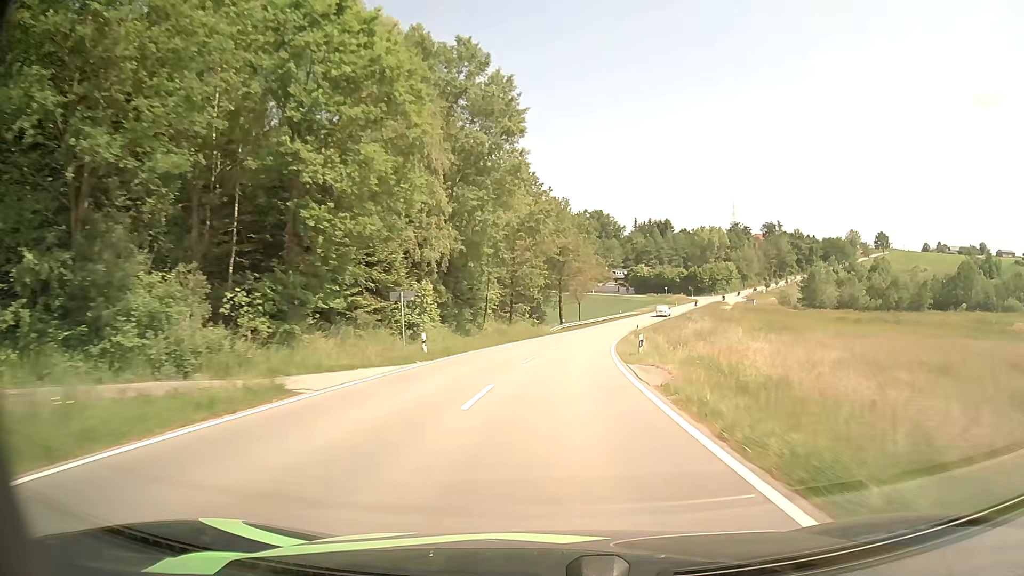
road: tertiary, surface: asphalt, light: Day
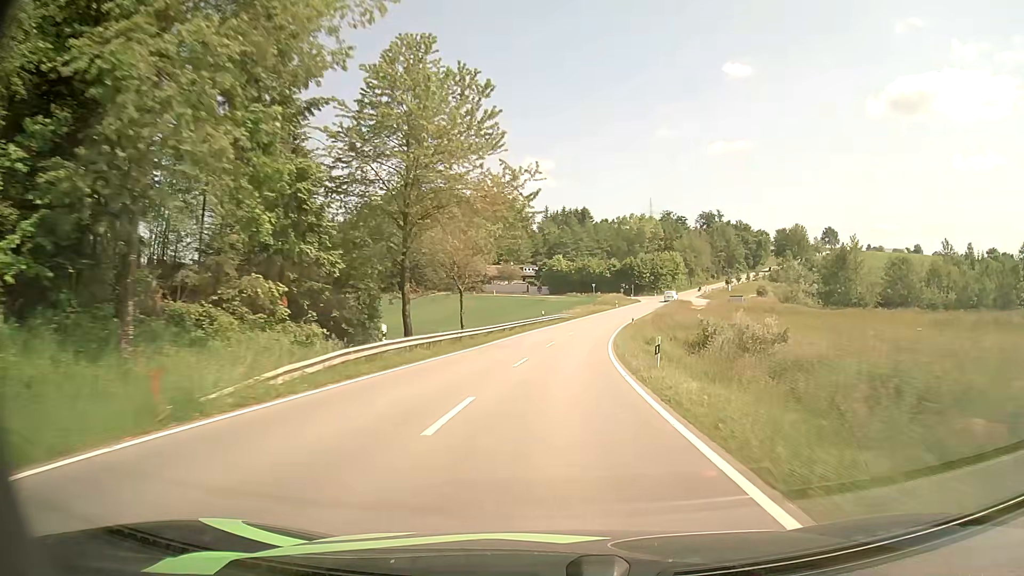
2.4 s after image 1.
(+3.7, +50.9) m; +8°
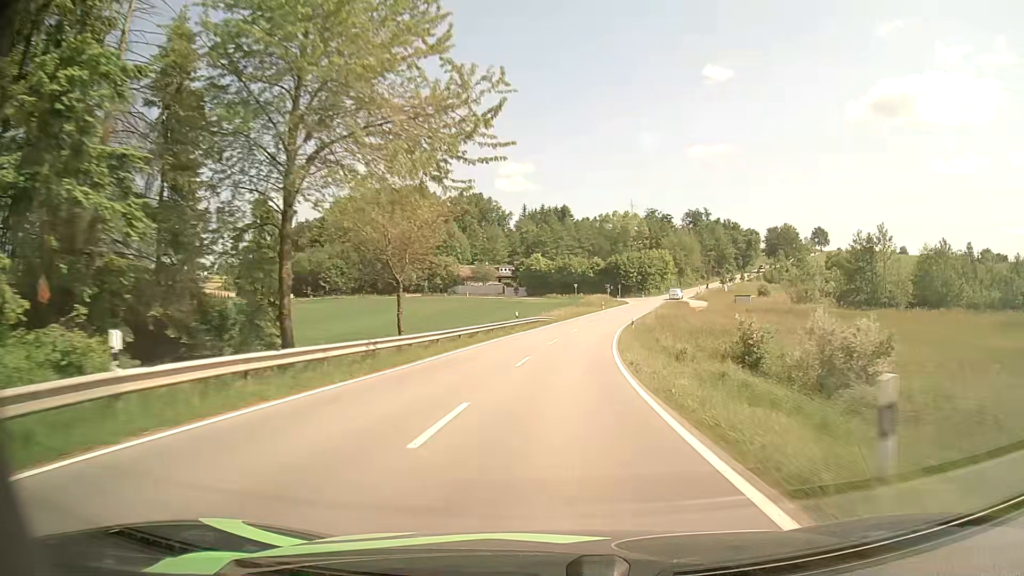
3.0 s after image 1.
(+0.2, +13.1) m; +2°
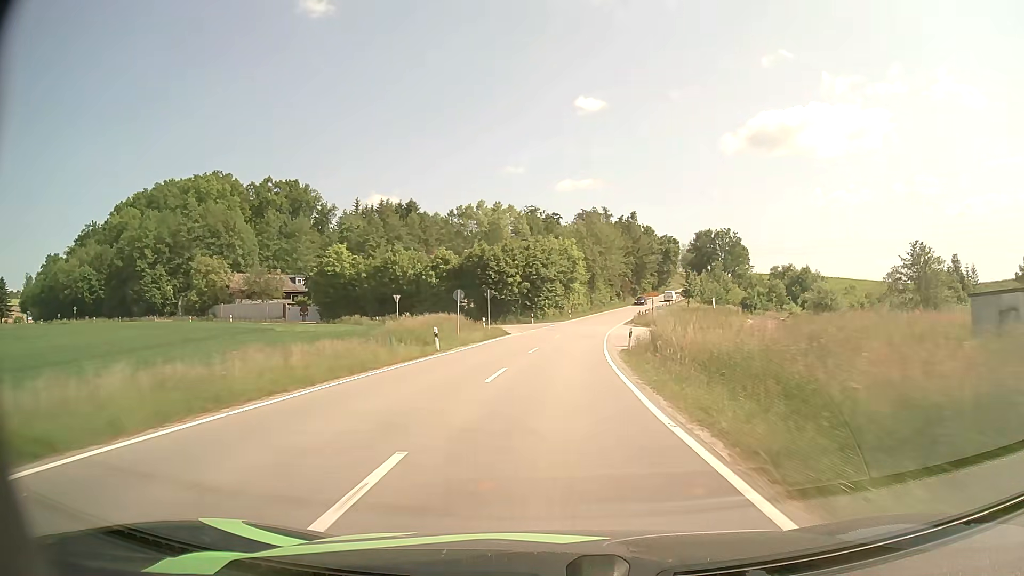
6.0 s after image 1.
(+6.3, +66.3) m; +11°
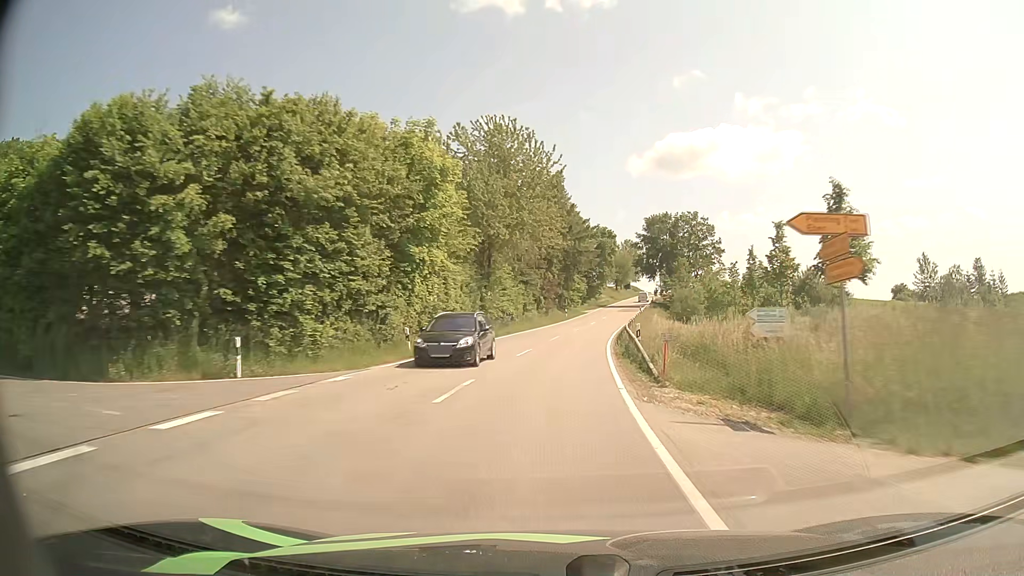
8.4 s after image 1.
(+3.9, +53.5) m; +9°
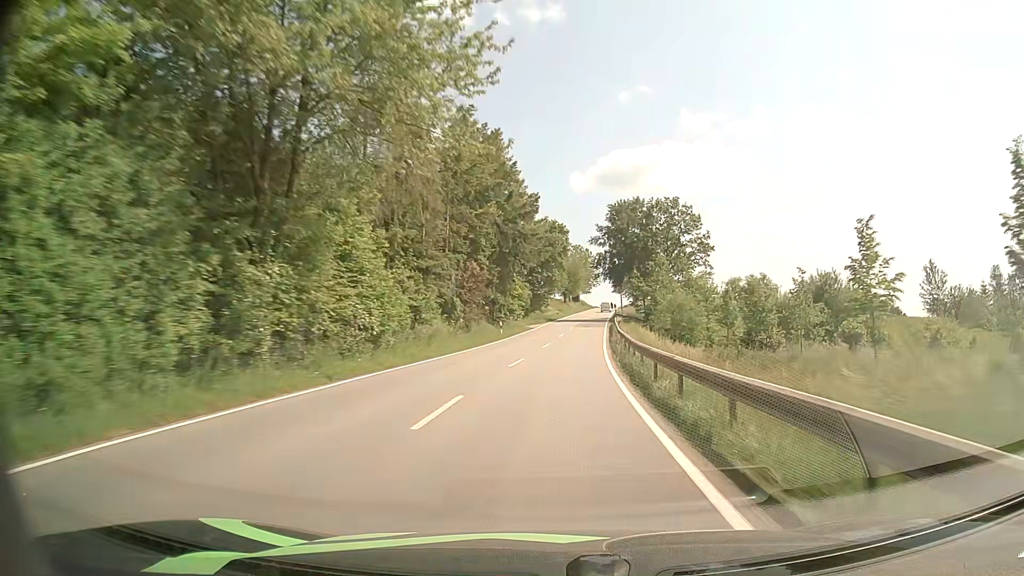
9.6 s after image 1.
(+1.0, +26.8) m; +5°
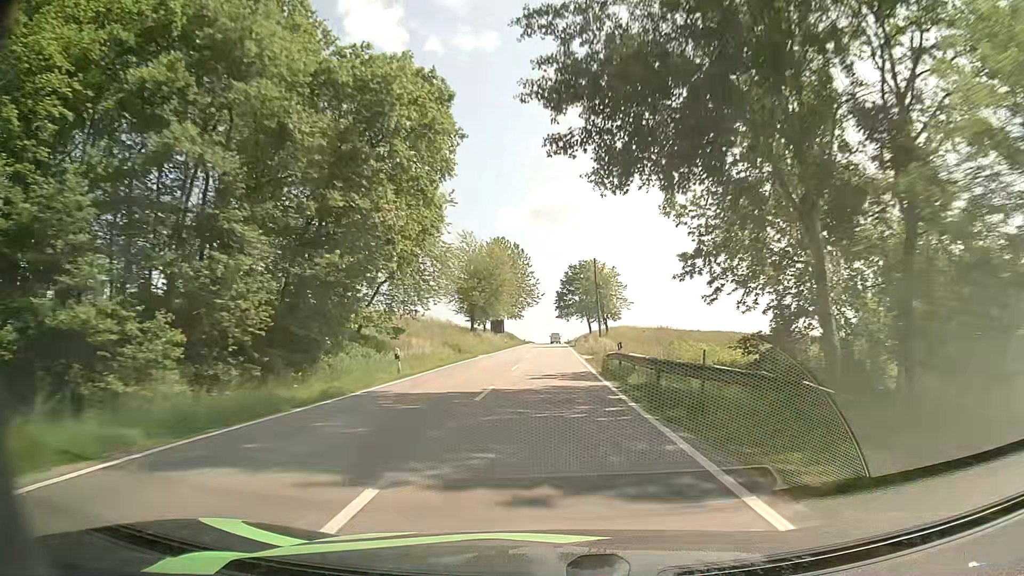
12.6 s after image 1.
(+4.5, +68.9) m; +6°
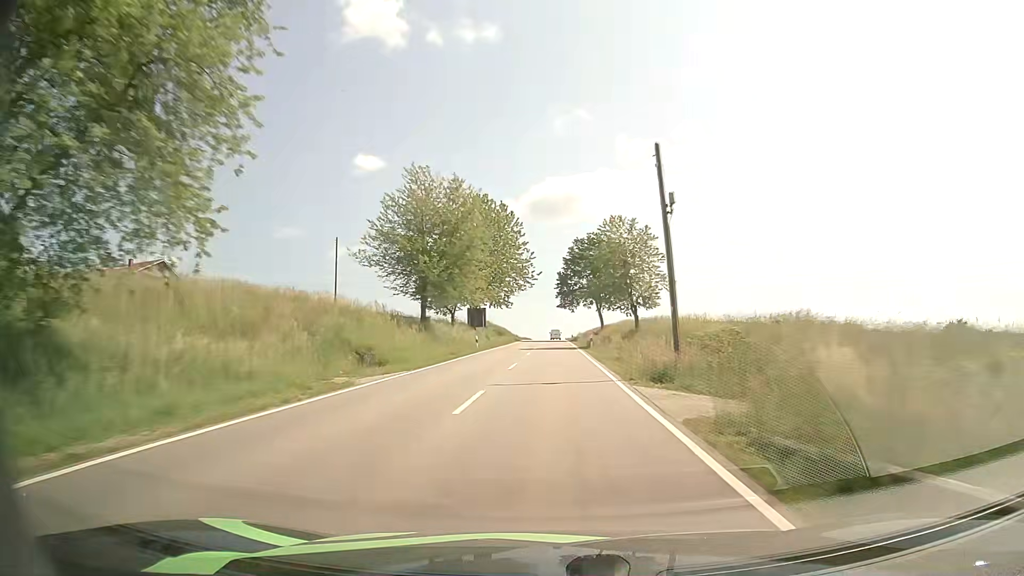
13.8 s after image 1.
(0.0, +28.3) m; 0°
(0, +10) (0, +20) (0, +30) (0, +40) (0, +50) (0, +60) (0, +70) (0, +80) (+1, +90) (+1, +100) m
